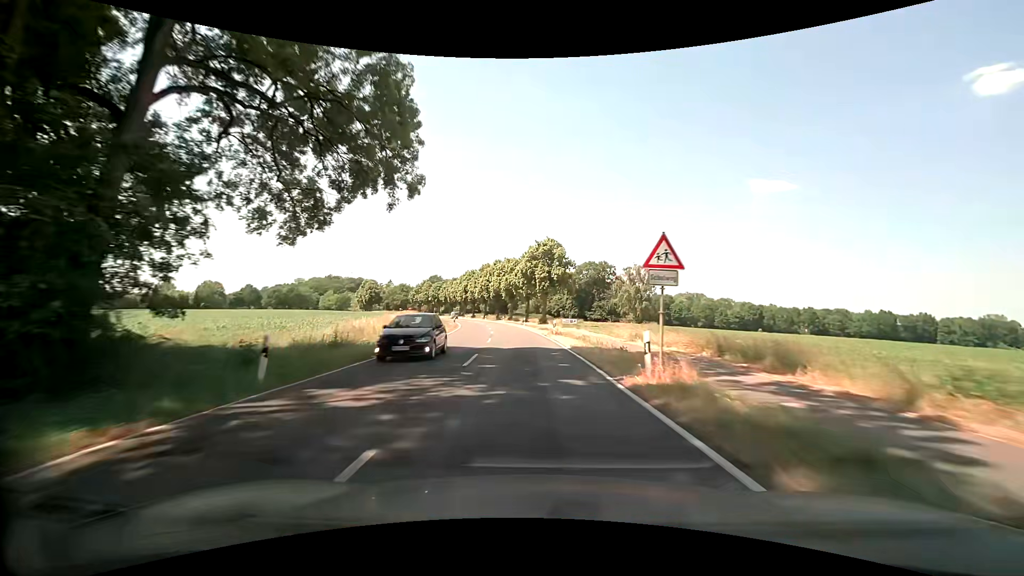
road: secondary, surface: asphalt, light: Day
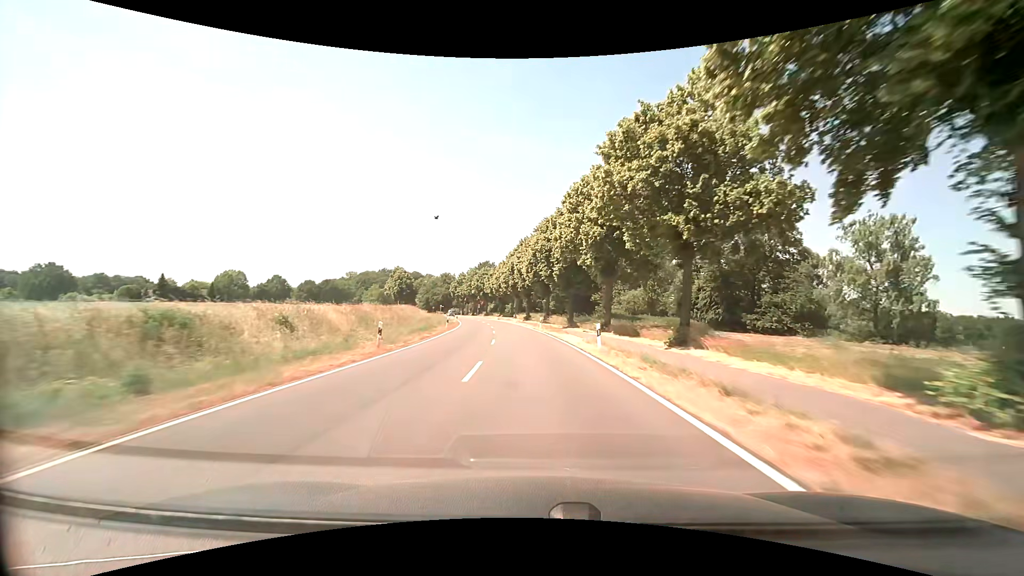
(-5.1, +63.3) m; -9°
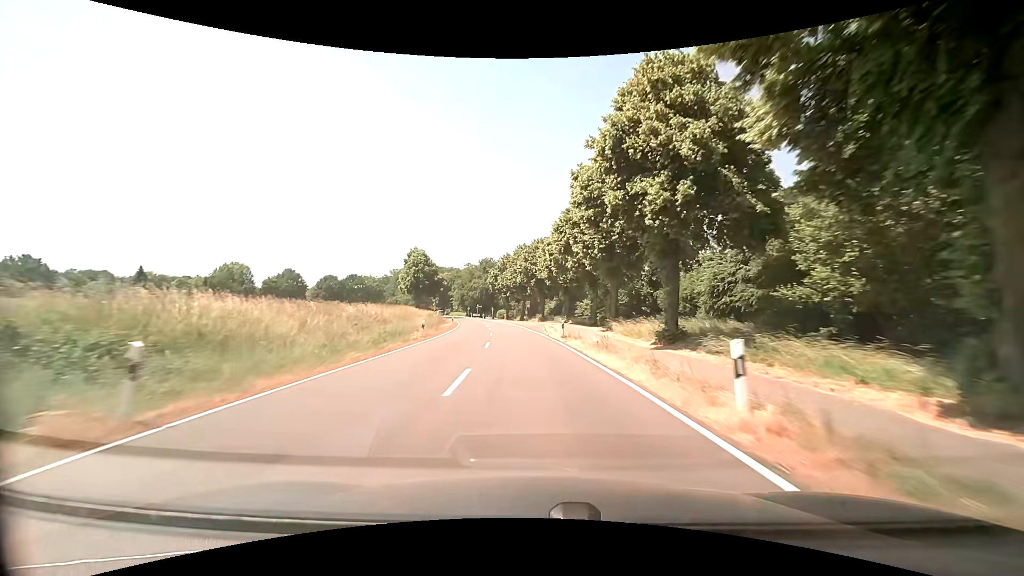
(-4.3, +61.6) m; -7°
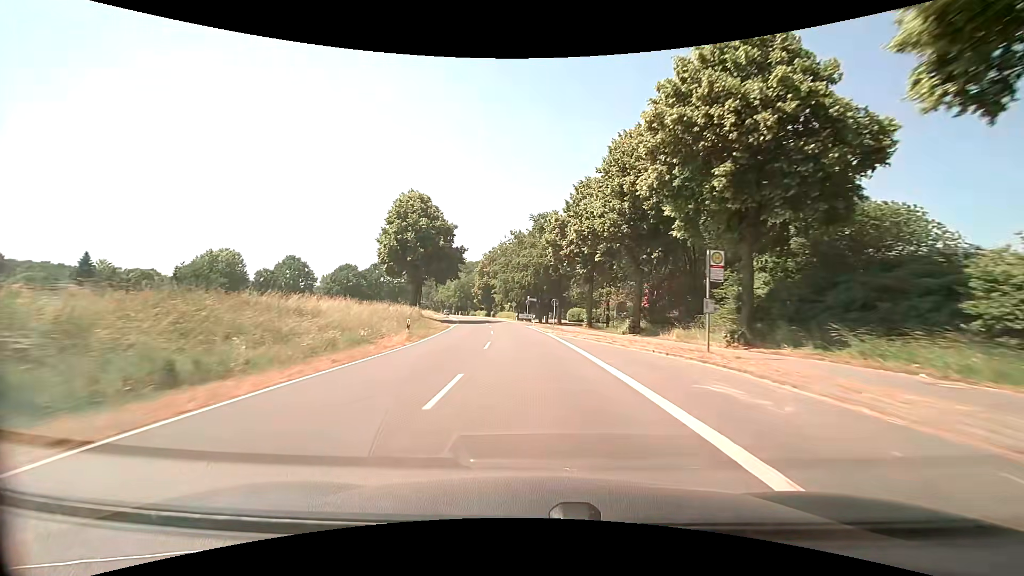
(-4.6, +61.5) m; -8°
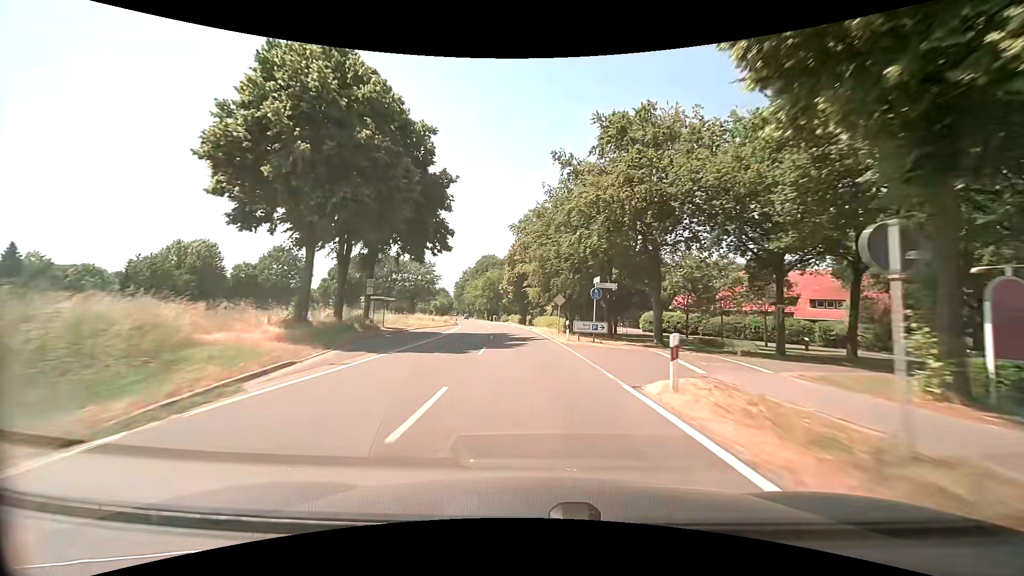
(-1.7, +37.8) m; -5°
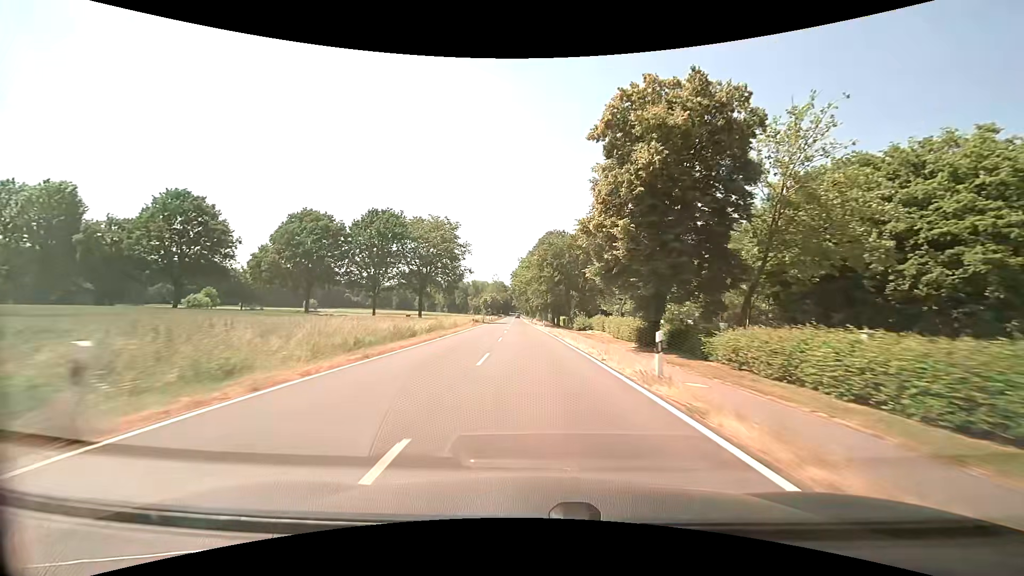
(-4.9, +64.0) m; -8°
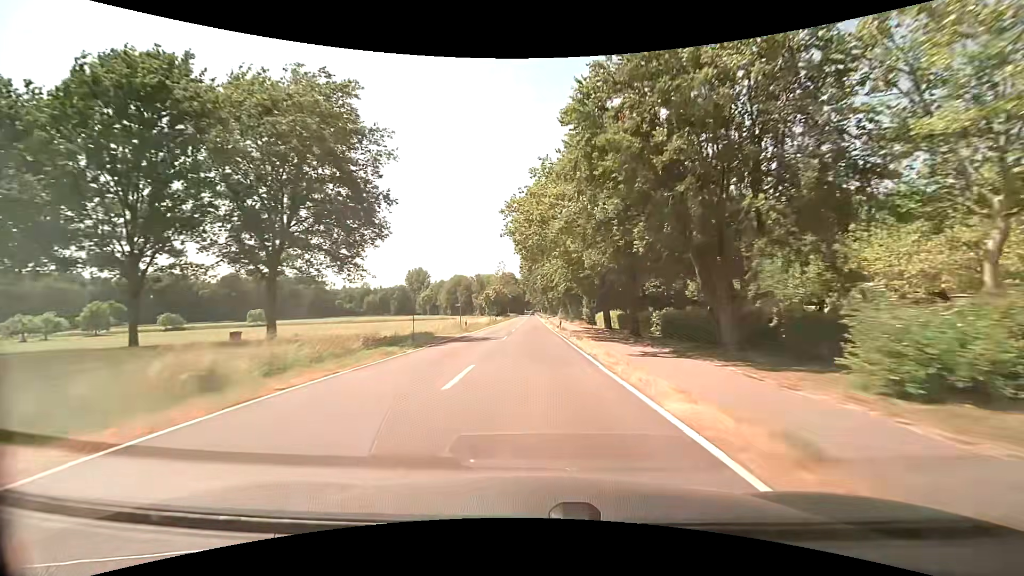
(-1.4, +52.7) m; -2°
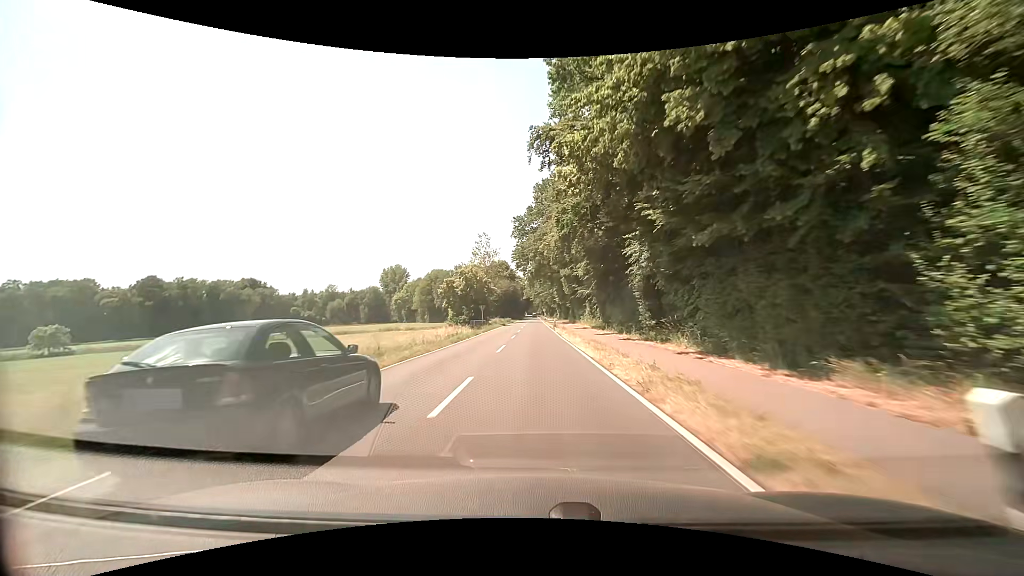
(-0.3, +66.8) m; 0°
(0, +10) (0, +20) (0, +30) (0, +40) (0, +50) (0, +60) (0, +70) (0, +80) (0, +90) (0, +100) m
